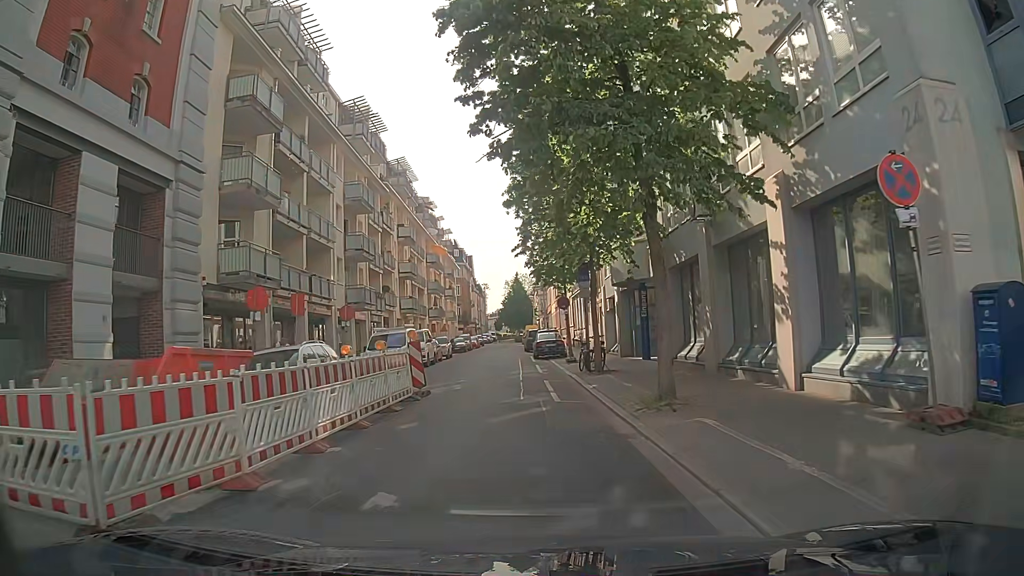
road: residential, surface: asphalt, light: Day
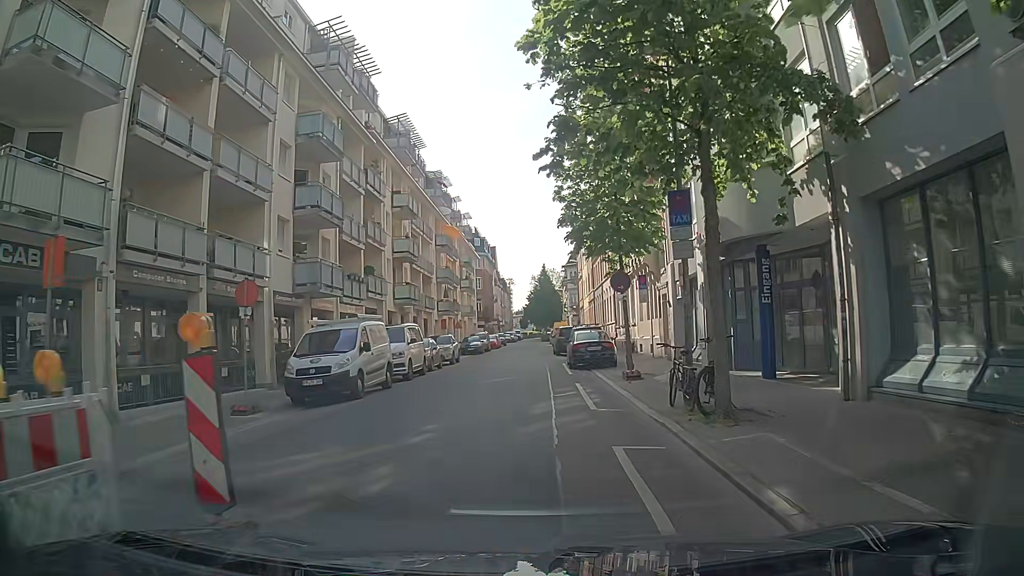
(-0.1, +11.7) m; -1°
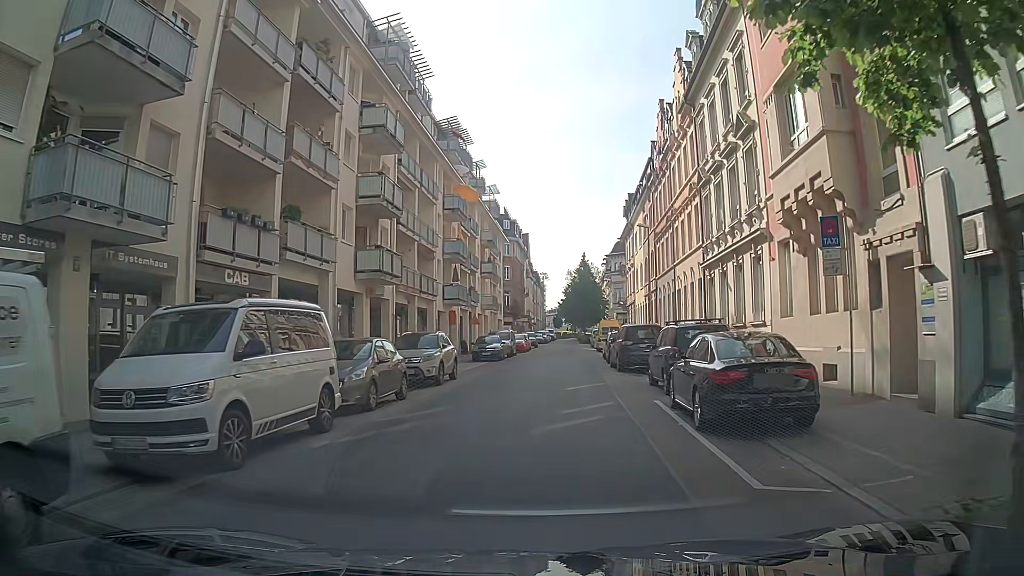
(-0.6, +15.9) m; -2°
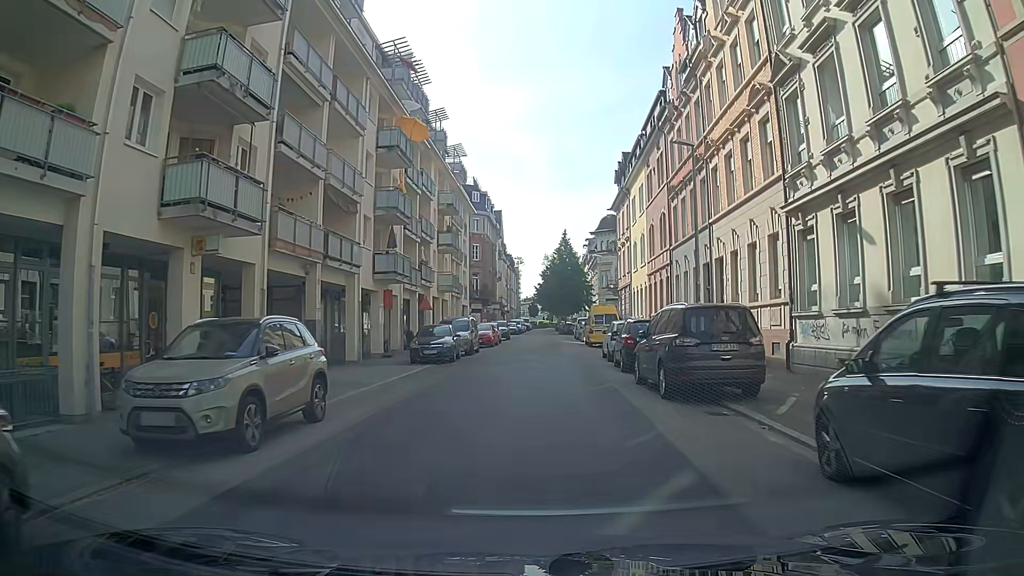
(+0.1, +12.6) m; +3°
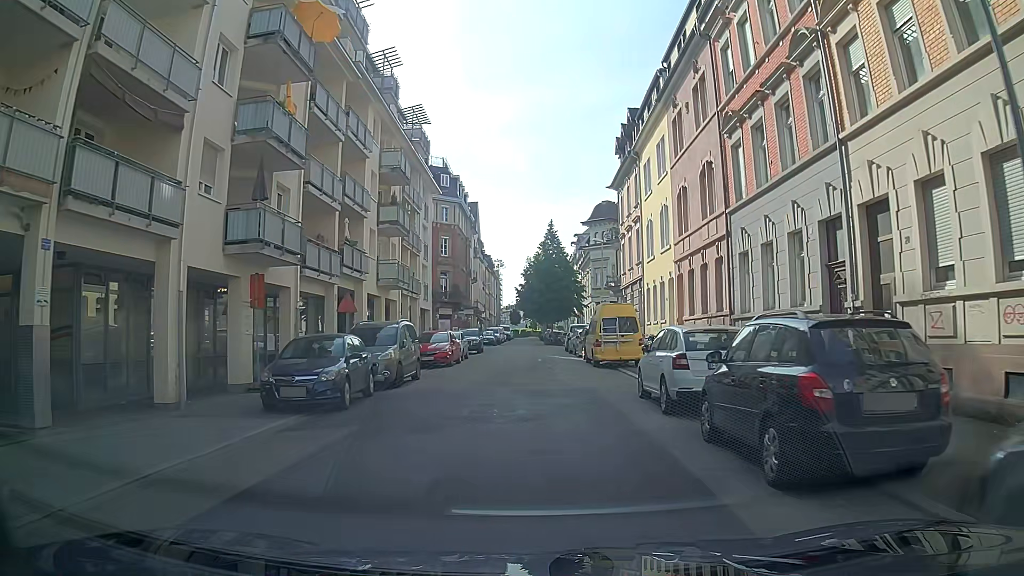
(-0.2, +13.2) m; 0°
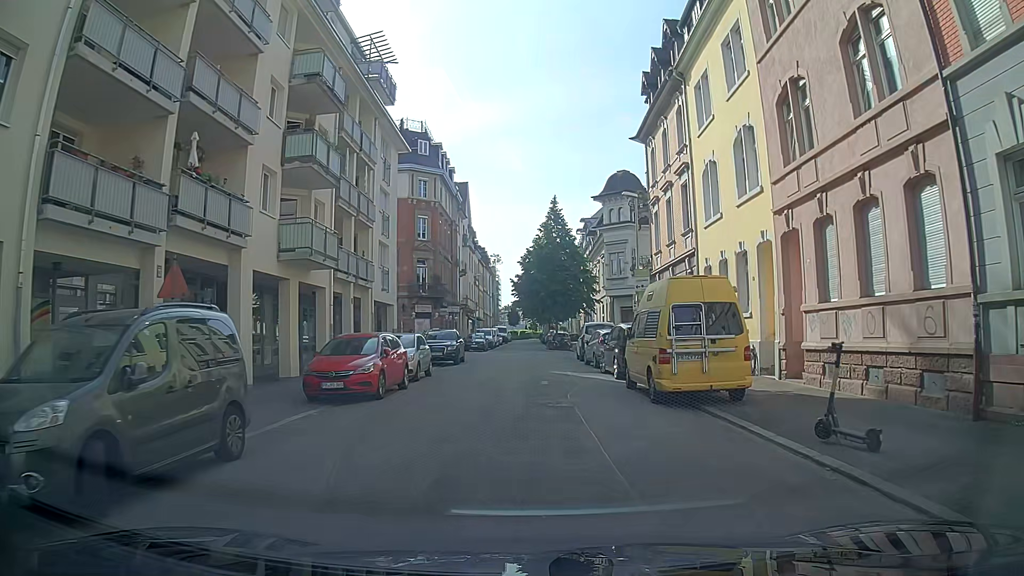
(-0.2, +12.9) m; 0°
(0, +10) (0, +20) (0, +30) (0, +40) (-1, +50) (-1, +60) (-2, +70) (-2, +80) (-2, +90) (-2, +100) m
